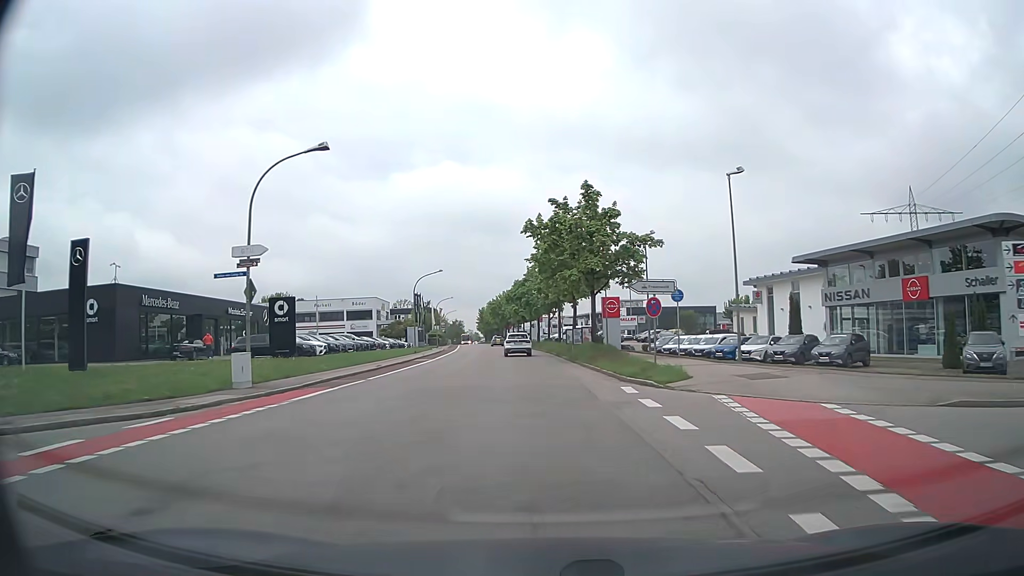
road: tertiary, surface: asphalt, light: Day
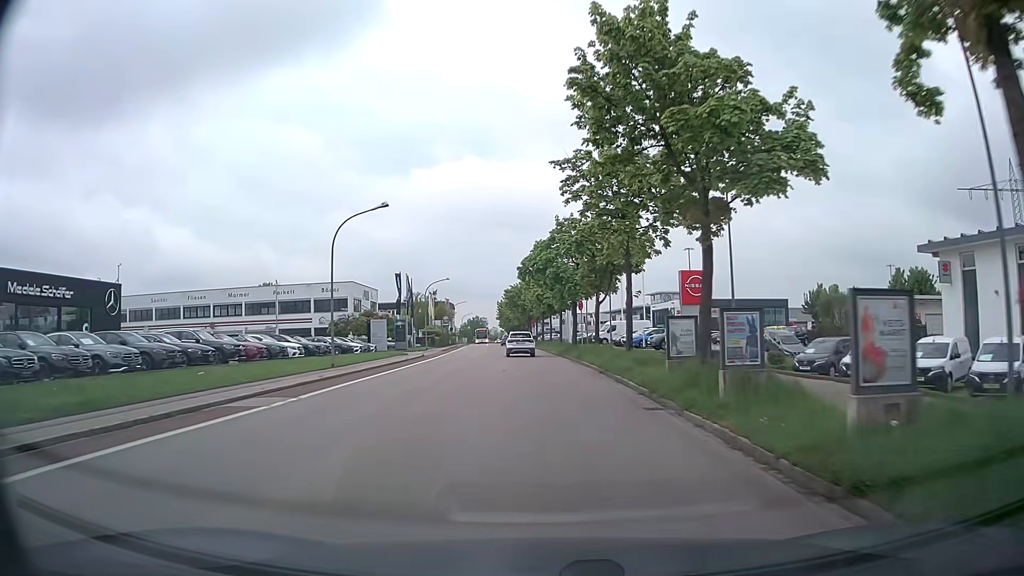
(-0.7, +30.0) m; -2°
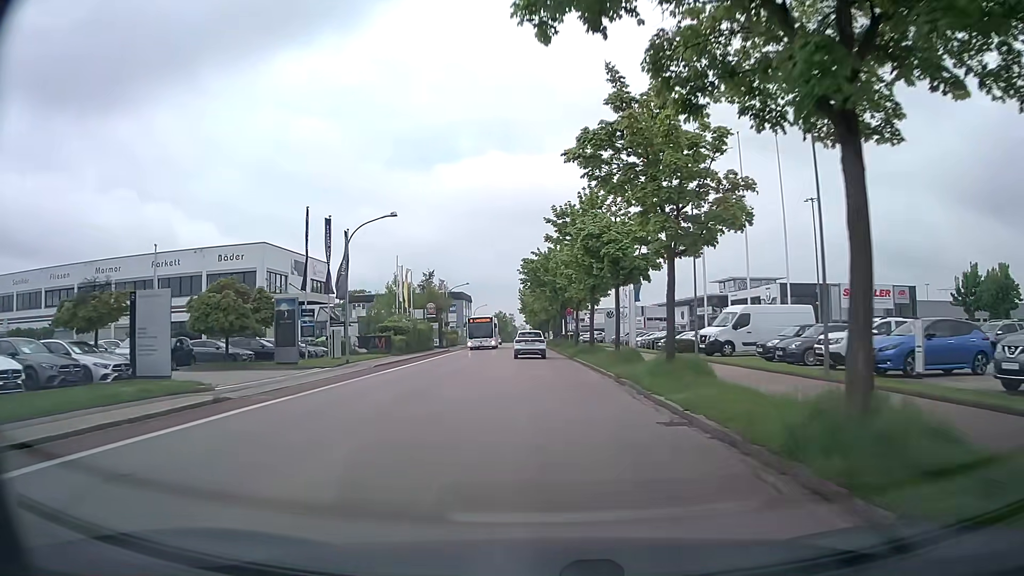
(-1.0, +36.7) m; -3°
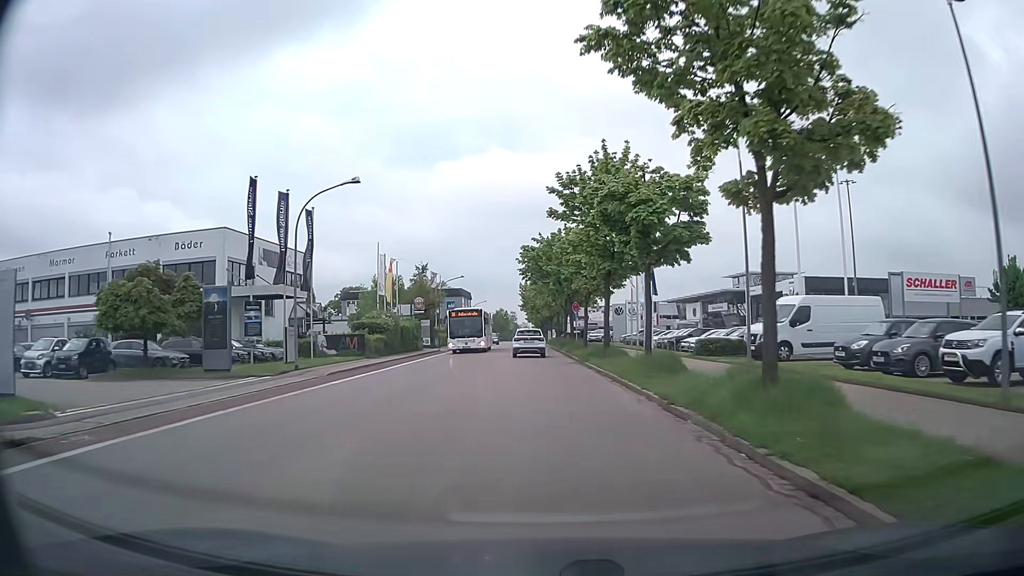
(0.0, +7.3) m; 0°
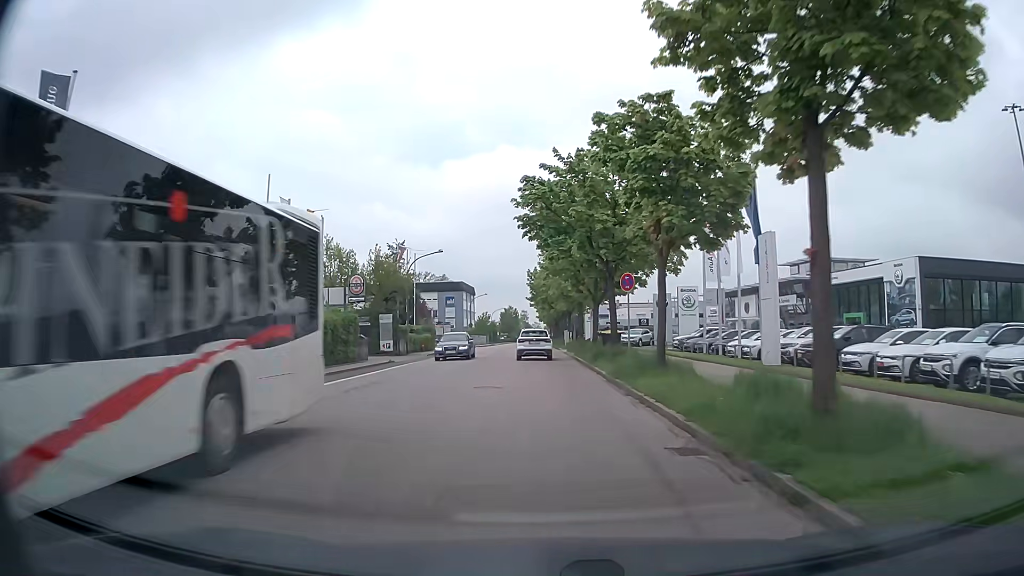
(-0.1, +22.1) m; 0°
(0, +10) (0, +20) (-1, +30) (-1, +40) (-1, +50) (-2, +60) (-2, +70) (-3, +80) (-3, +90) (-3, +100) m
